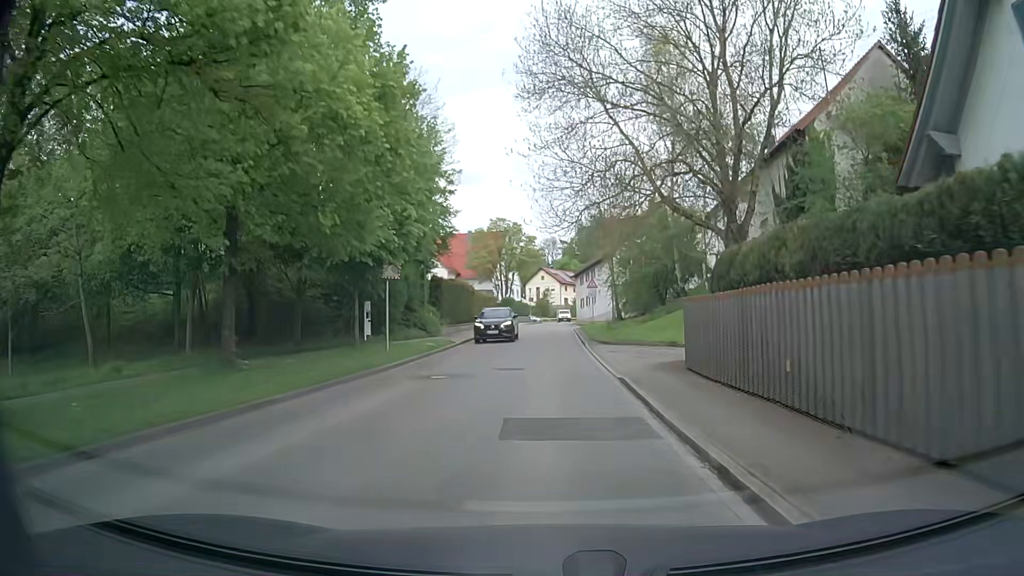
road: tertiary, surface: asphalt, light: Day
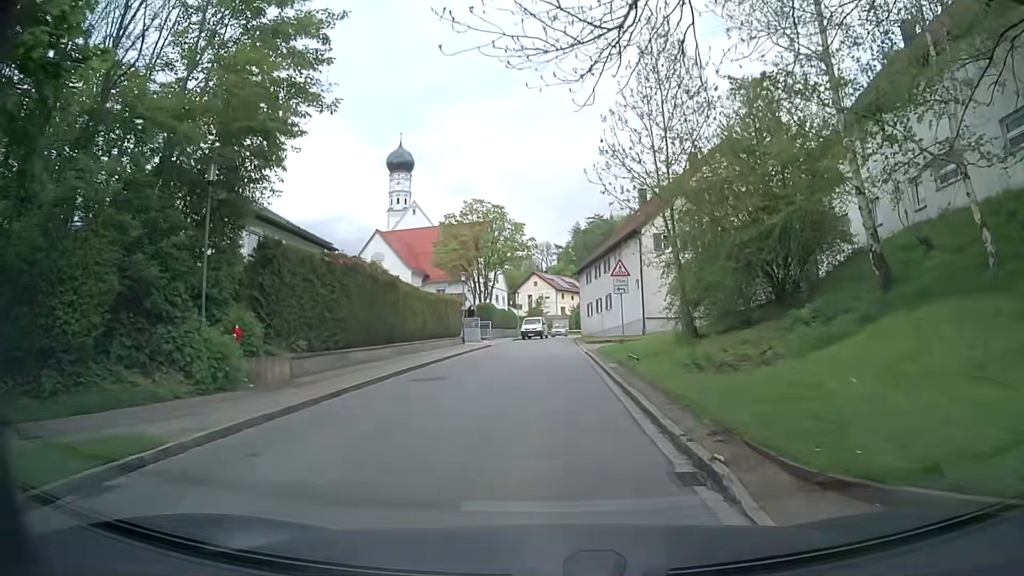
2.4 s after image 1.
(+0.3, +23.2) m; +2°
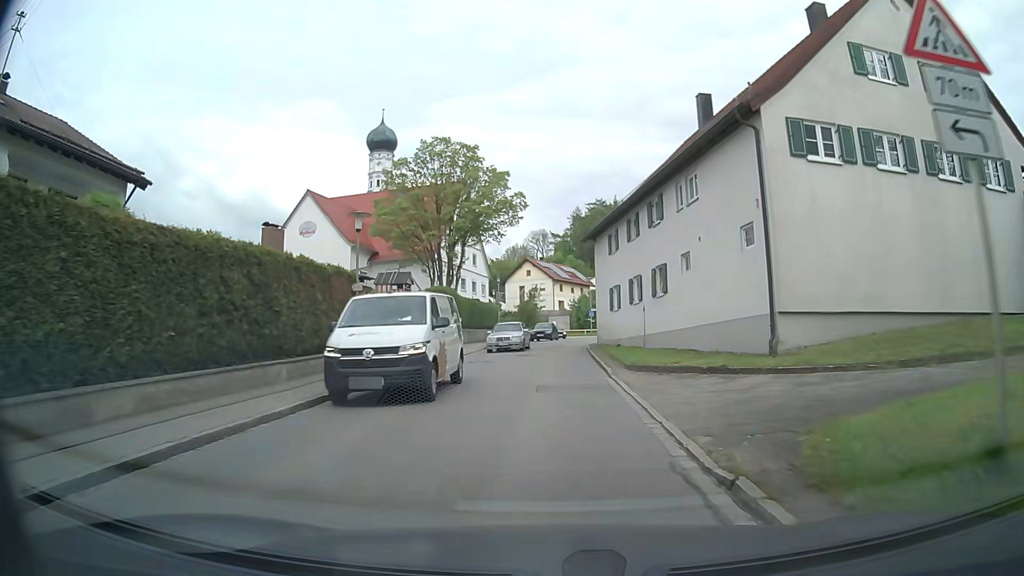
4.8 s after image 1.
(-0.2, +23.4) m; 0°
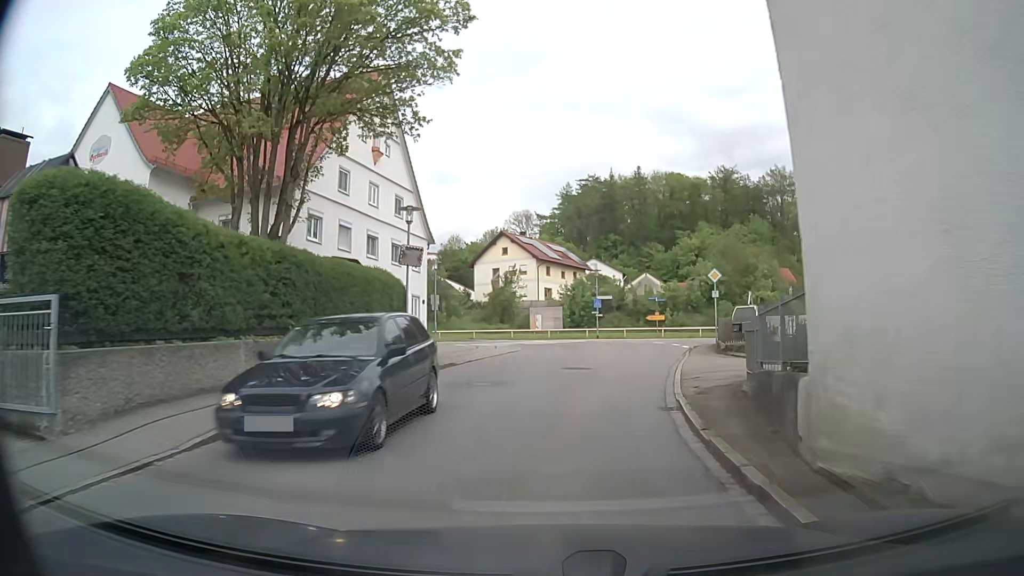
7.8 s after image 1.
(+0.2, +29.1) m; 0°
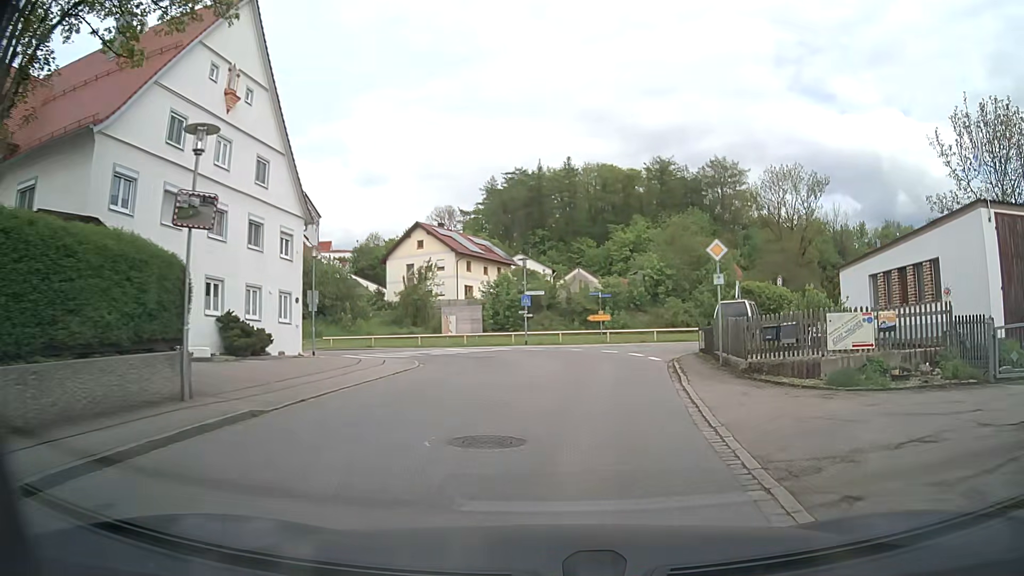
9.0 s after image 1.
(+0.6, +10.1) m; +6°
